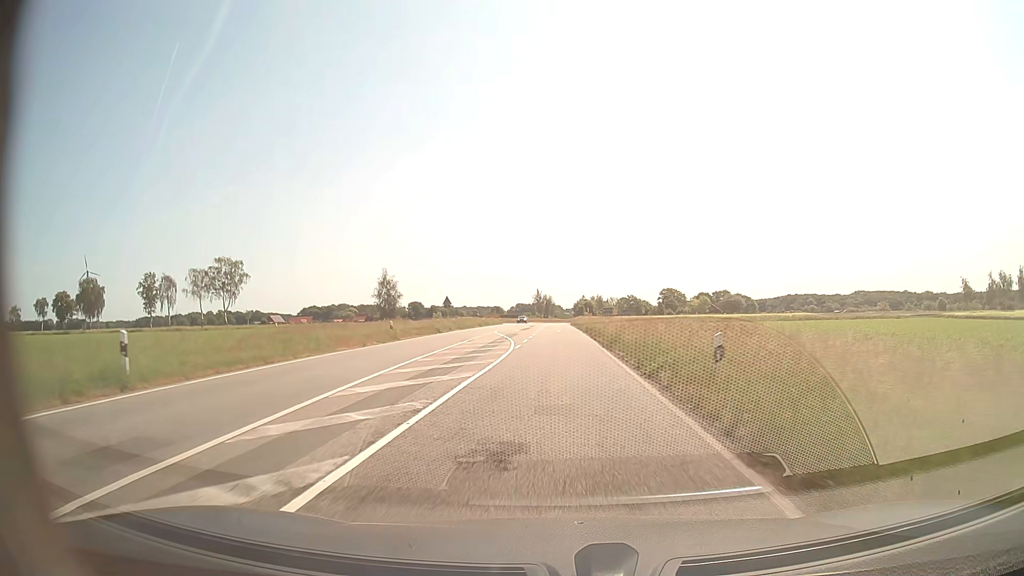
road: secondary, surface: asphalt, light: Day
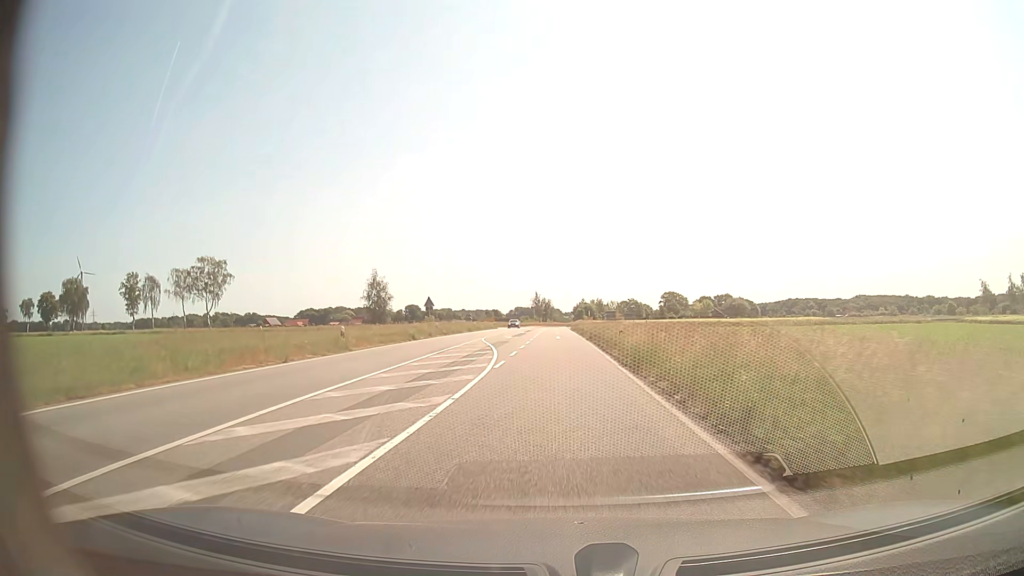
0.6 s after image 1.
(0.0, +8.2) m; 0°
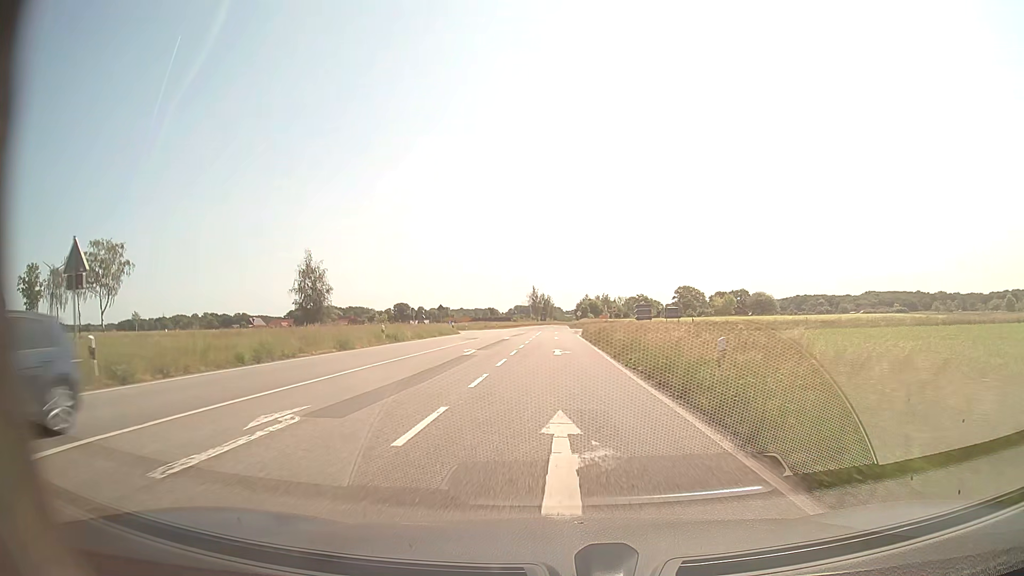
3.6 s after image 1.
(0.0, +41.4) m; 0°
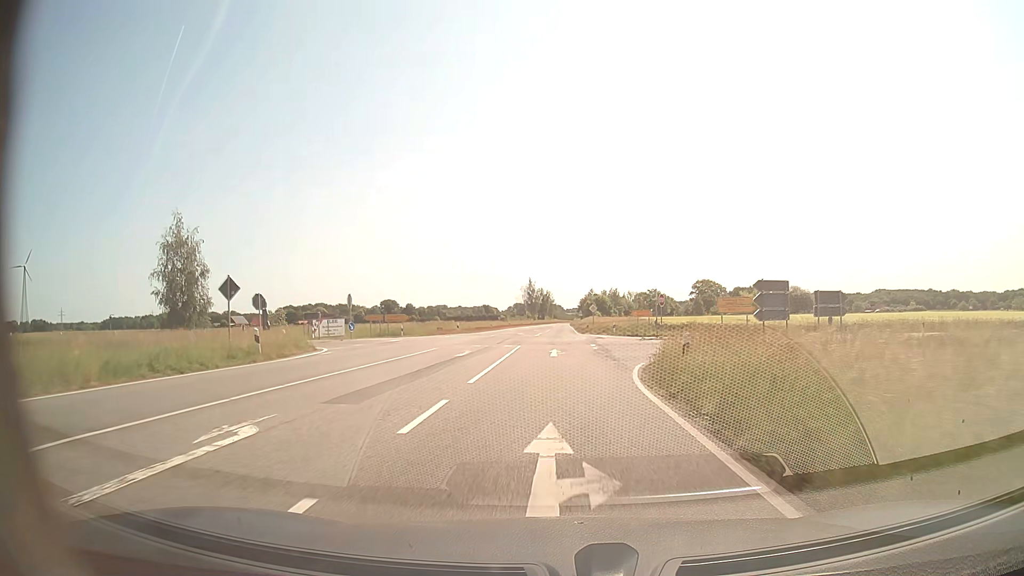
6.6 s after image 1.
(0.0, +41.4) m; 0°
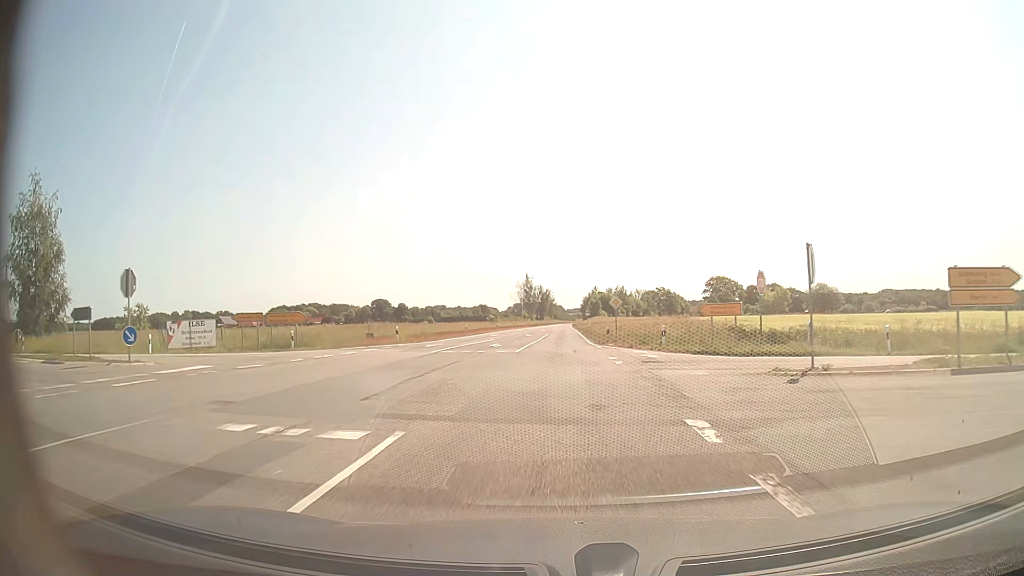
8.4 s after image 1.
(0.0, +24.8) m; 0°
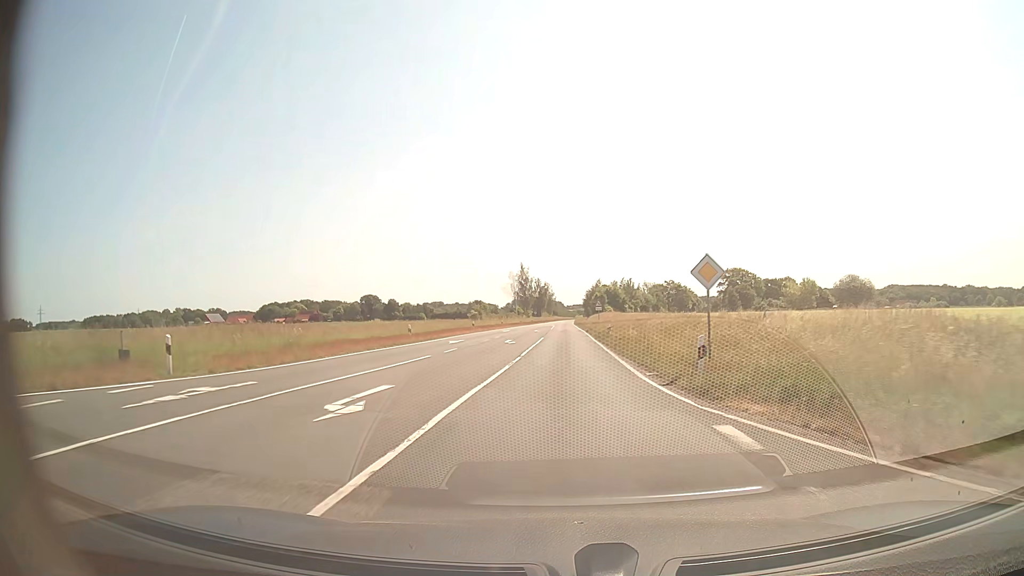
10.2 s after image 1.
(0.0, +24.7) m; 0°
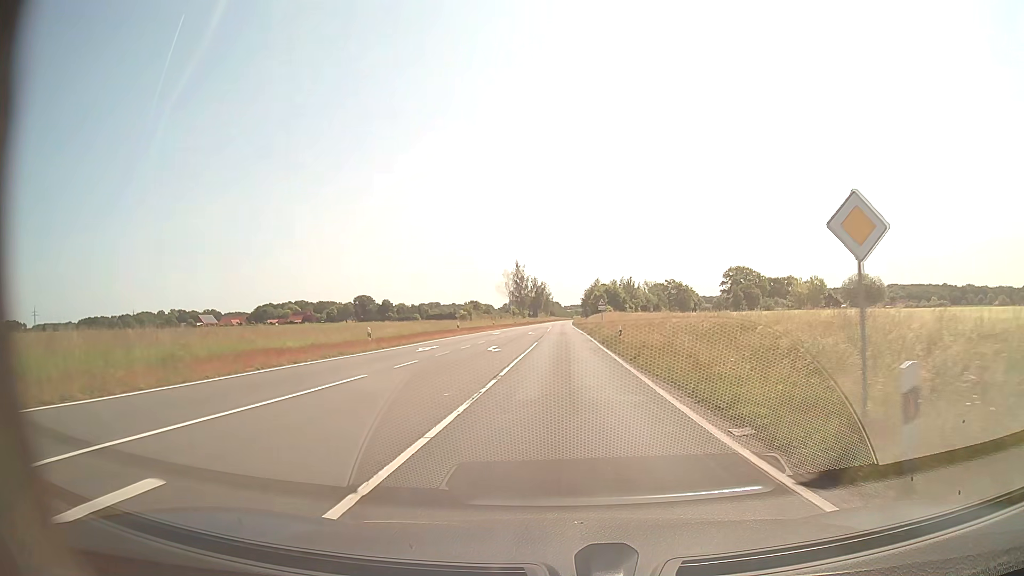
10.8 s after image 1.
(0.0, +8.3) m; 0°
(0, +10) (0, +20) (0, +30) (0, +40) (0, +50) (0, +60) (0, +70) (0, +80) (0, +90) (+1, +100) m
